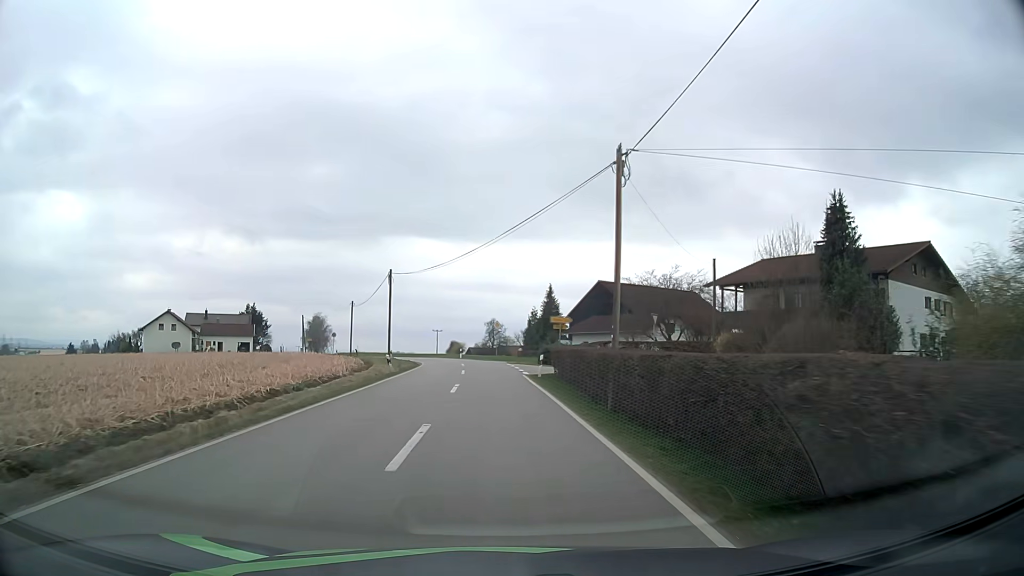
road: tertiary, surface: asphalt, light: Day
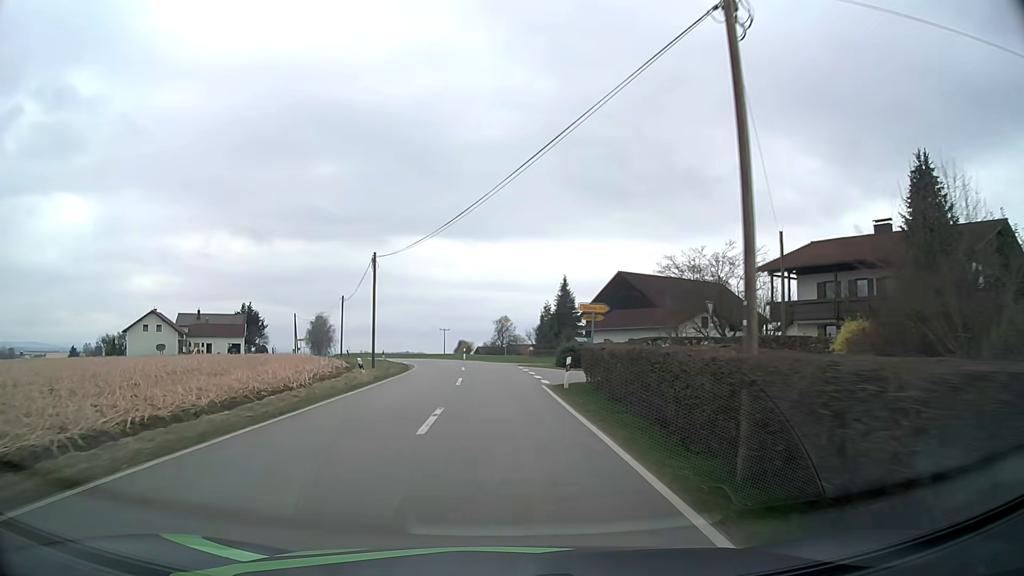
(-0.1, +8.9) m; -1°
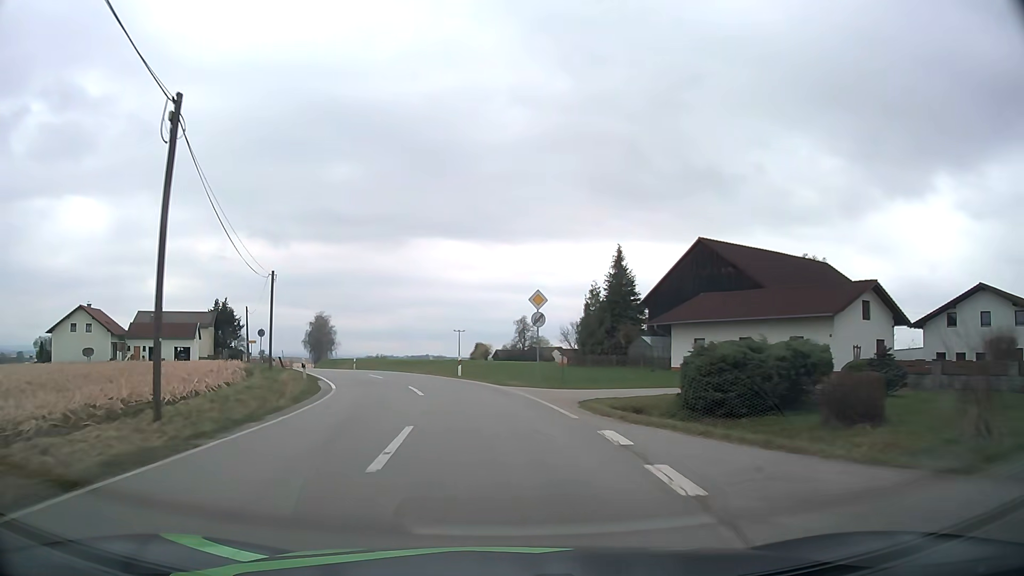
(-0.4, +26.7) m; -2°
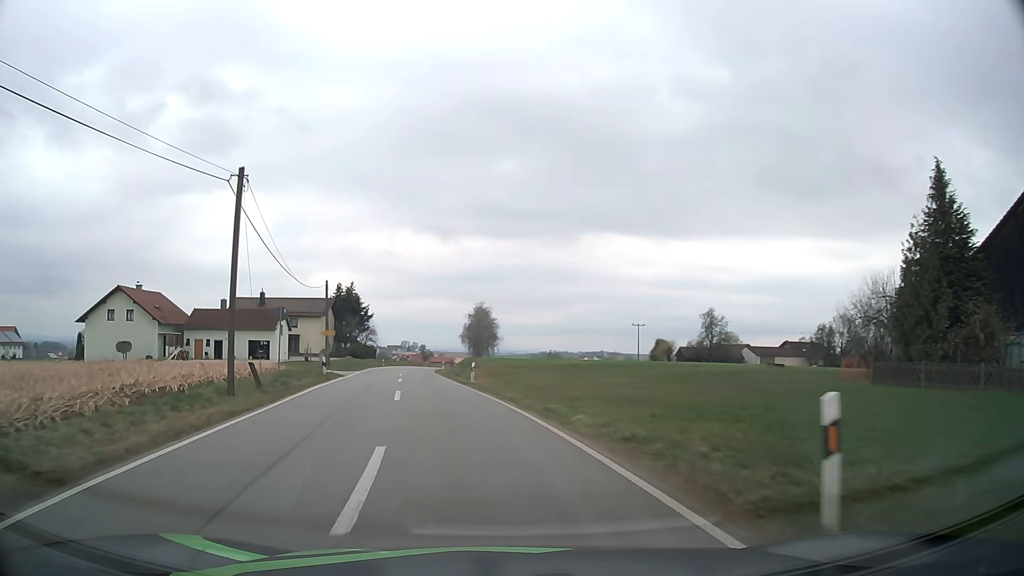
(-2.7, +26.4) m; -14°
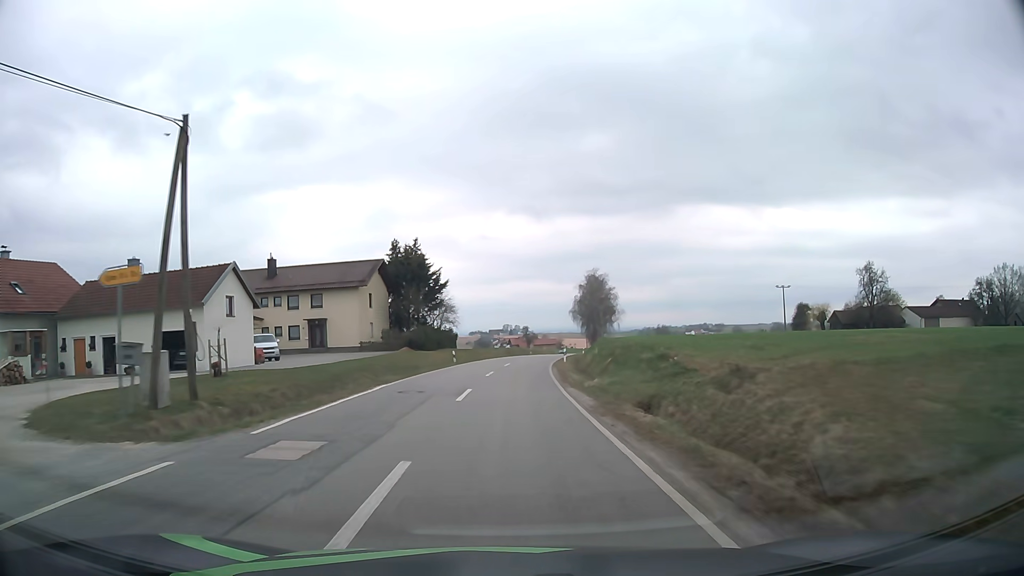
(-4.9, +37.2) m; -10°
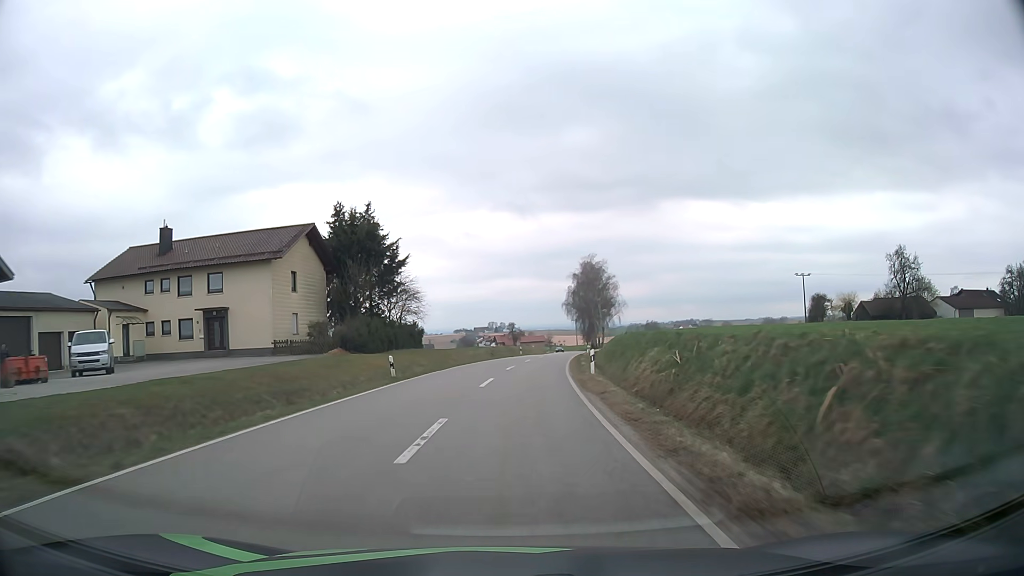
(+0.2, +20.1) m; +1°
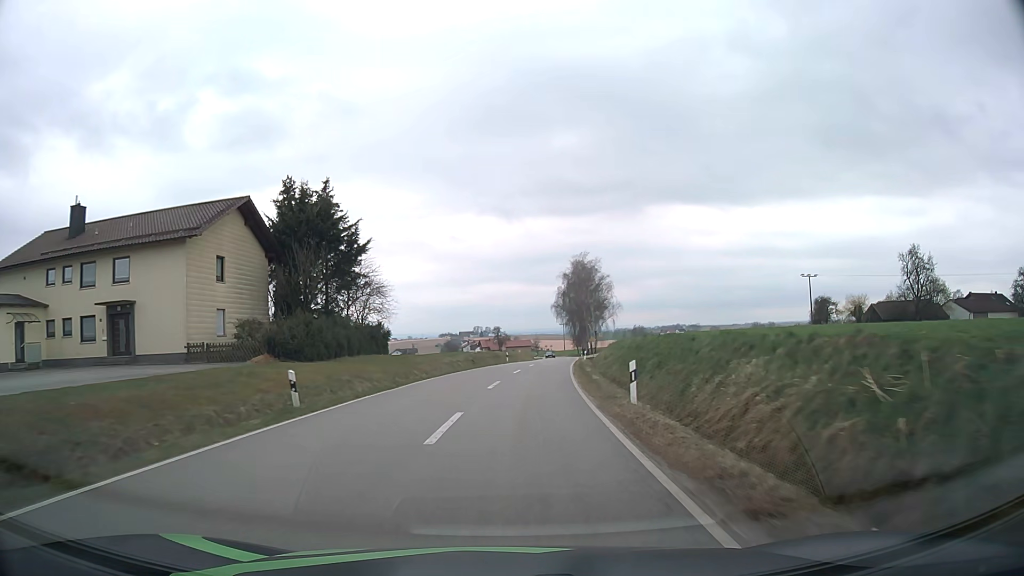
(+0.1, +10.3) m; +1°
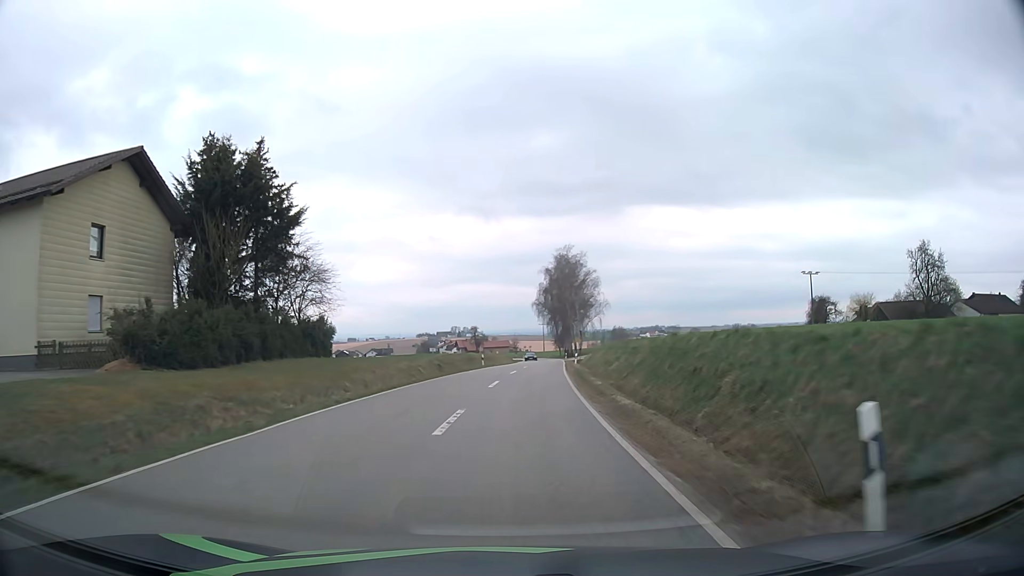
(+0.2, +10.4) m; +2°
(0, +10) (+1, +20) (+1, +30) (+2, +40) (+3, +50) (+4, +60) (+4, +70) (+5, +80) (+6, +90) (+7, +100) m
